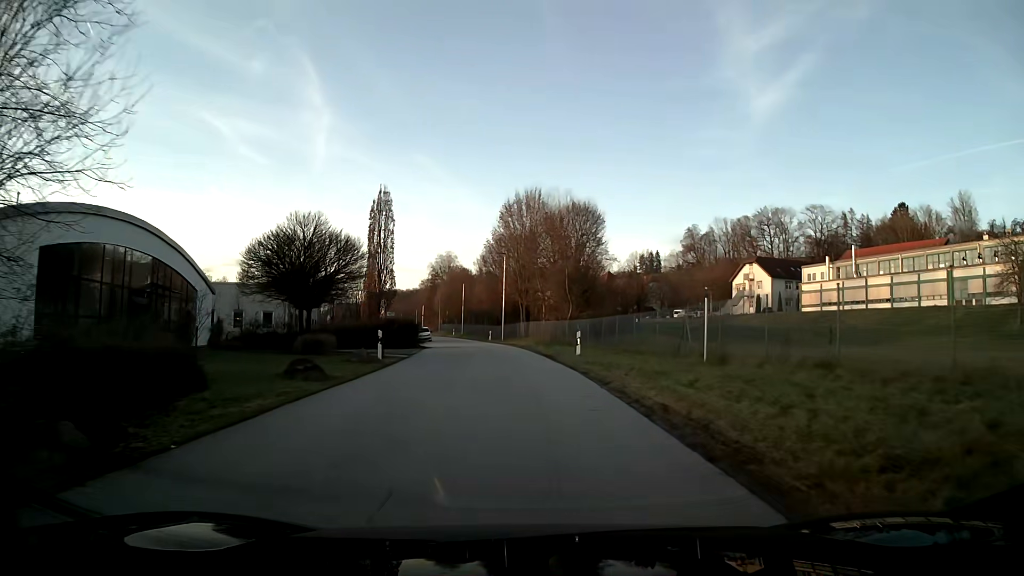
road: tertiary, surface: asphalt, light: Day
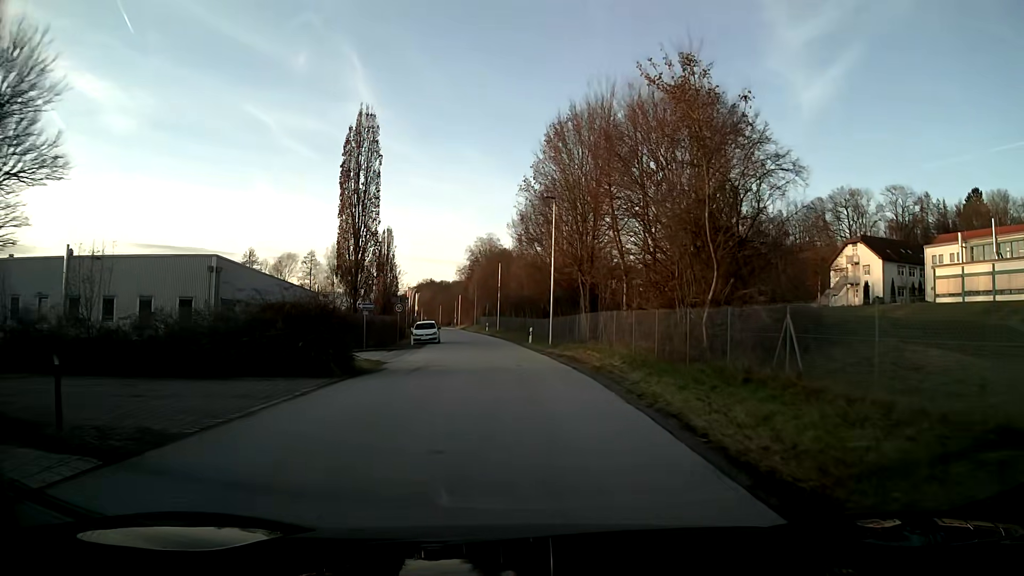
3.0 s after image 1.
(-0.9, +24.8) m; -4°
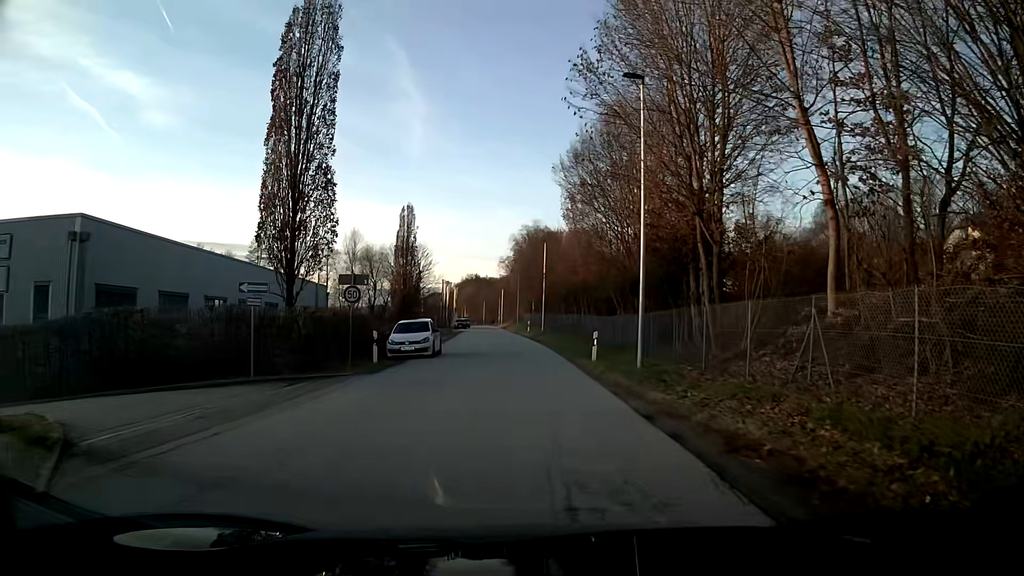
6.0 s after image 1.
(-0.5, +18.0) m; -5°
